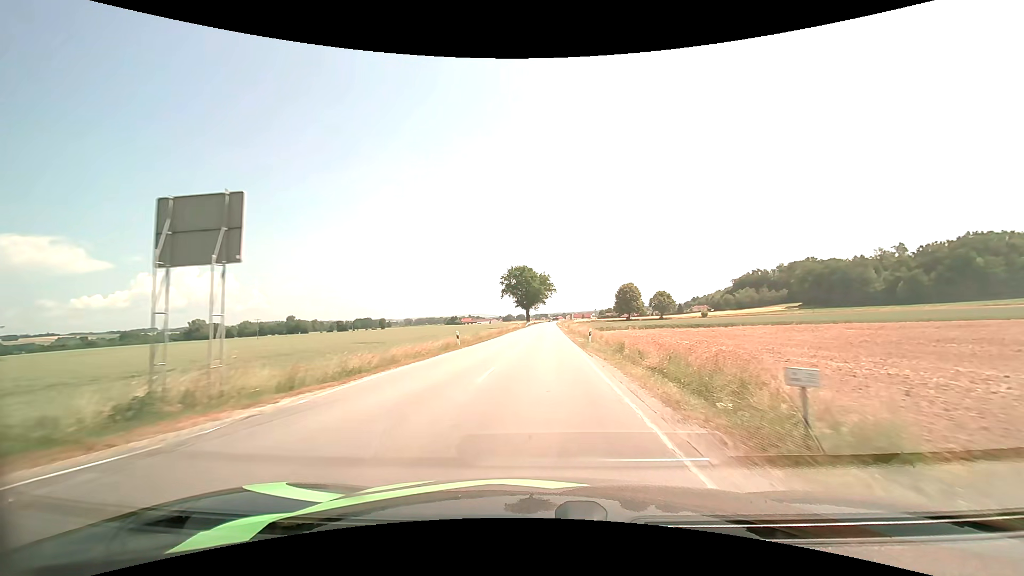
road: secondary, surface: asphalt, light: Day
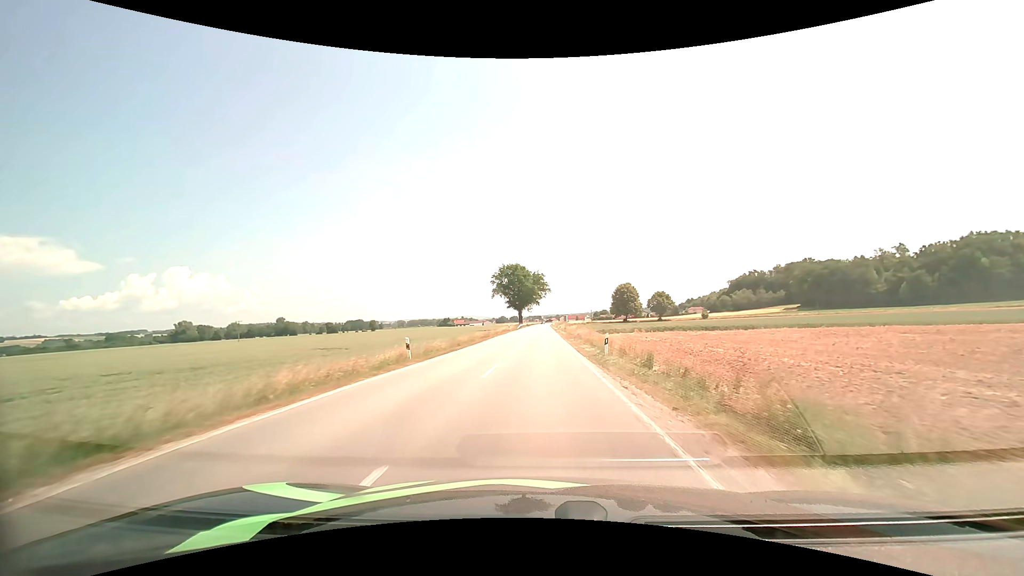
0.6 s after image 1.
(+0.1, +10.2) m; +1°
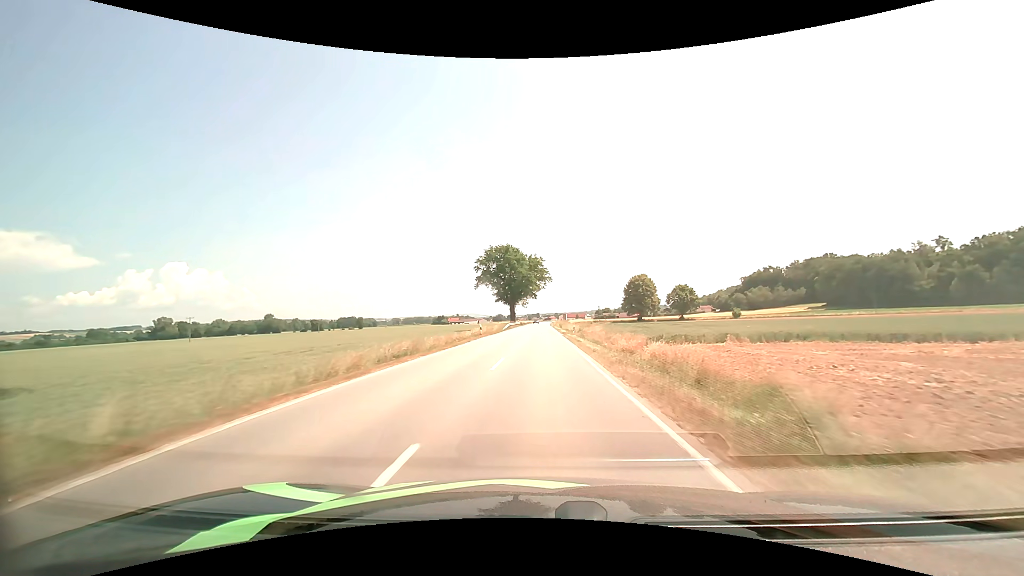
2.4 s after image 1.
(+0.2, +35.3) m; 0°
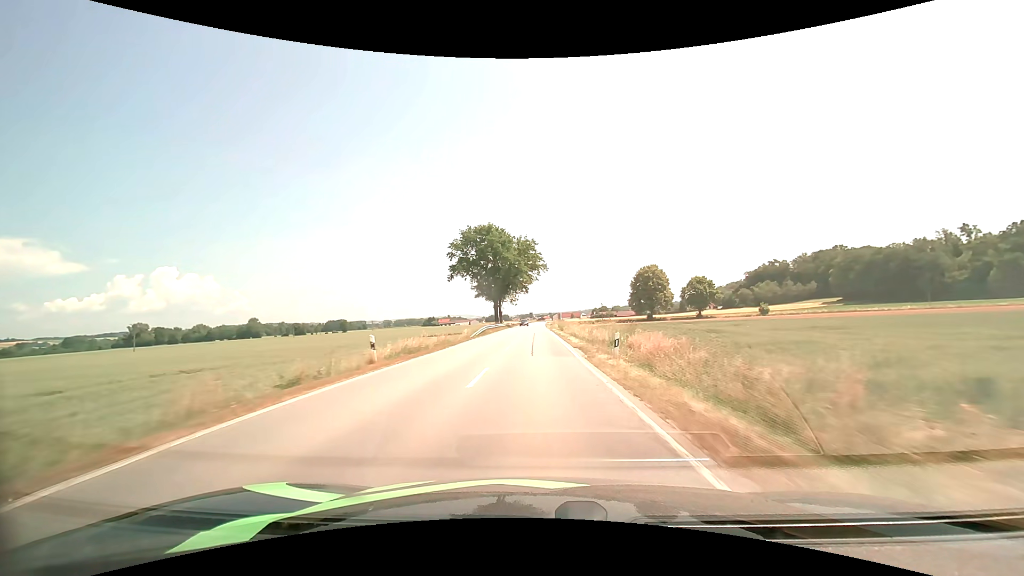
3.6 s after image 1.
(+0.2, +26.4) m; +1°
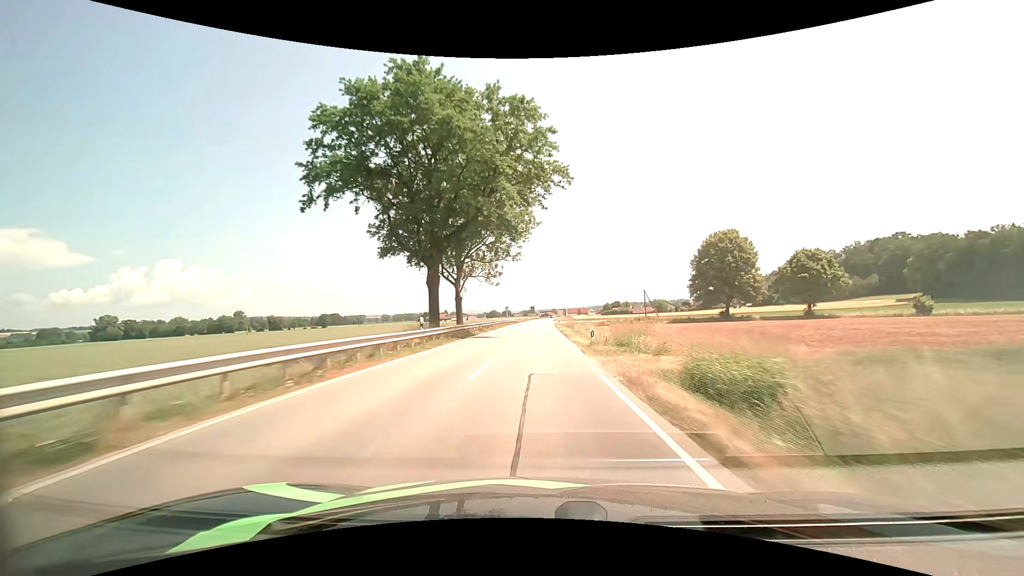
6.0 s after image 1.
(-0.3, +57.4) m; 0°
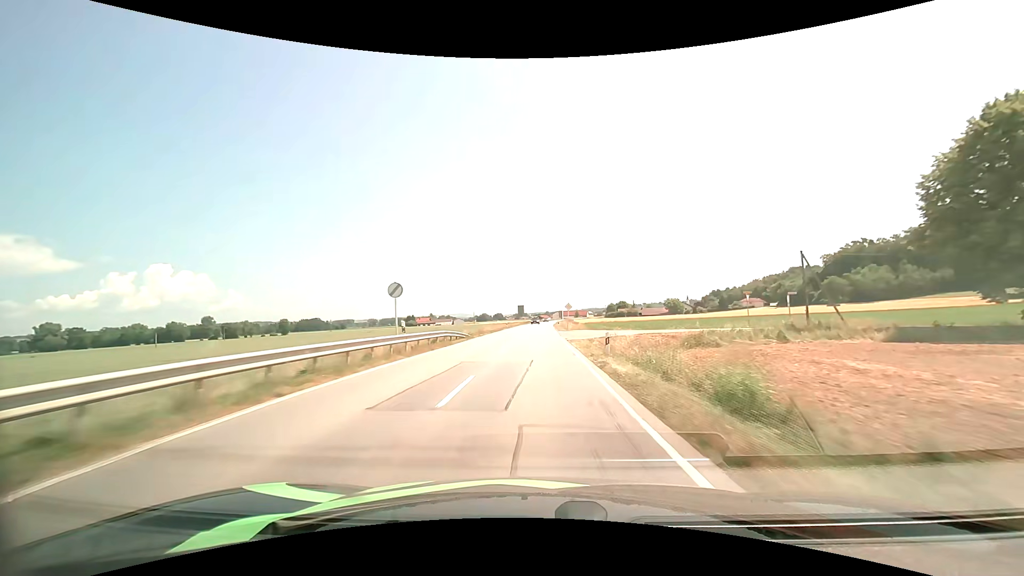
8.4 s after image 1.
(+0.3, +58.7) m; +1°
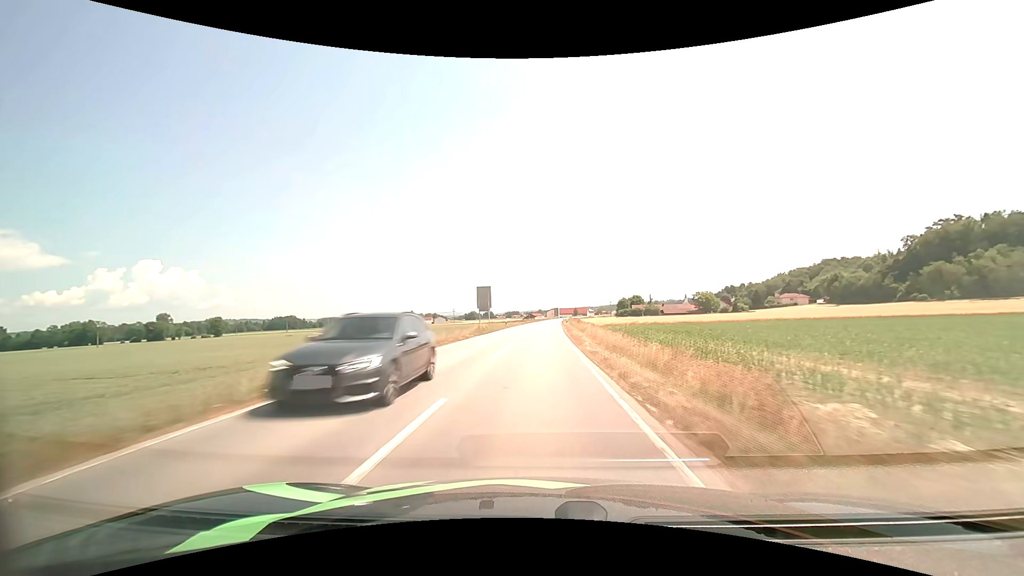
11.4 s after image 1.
(+0.7, +73.4) m; +1°
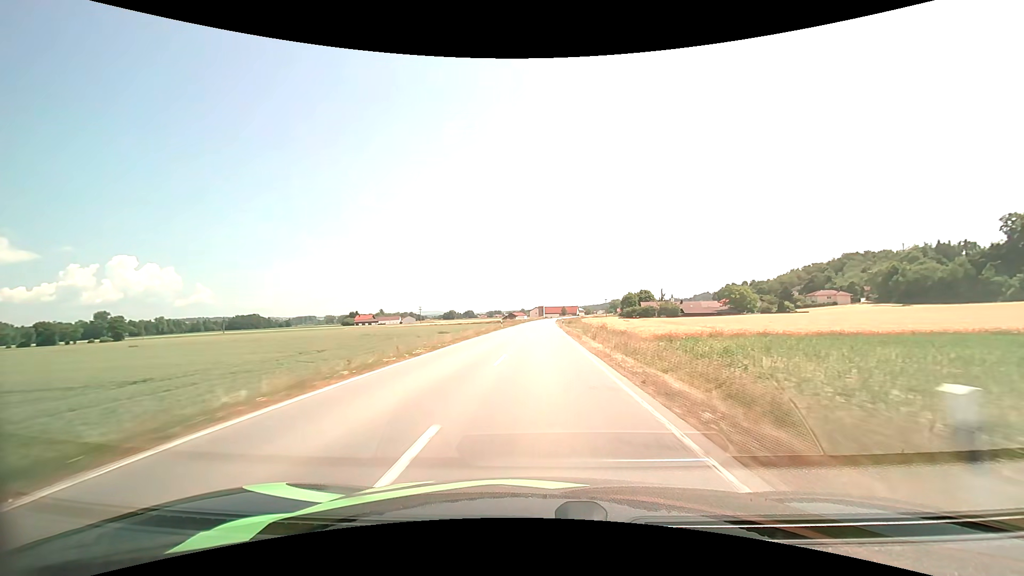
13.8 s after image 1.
(+0.8, +60.4) m; +2°
(0, +10) (0, +20) (0, +30) (0, +40) (+1, +50) (+1, +60) (+1, +70) (+1, +80) (+1, +90) (+1, +100) m
